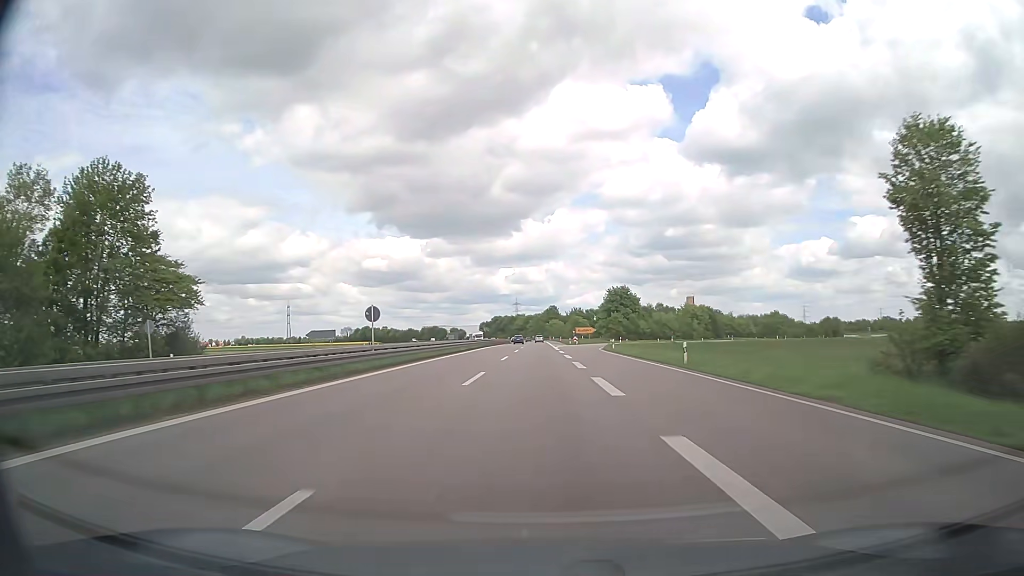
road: trunk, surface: asphalt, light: Day
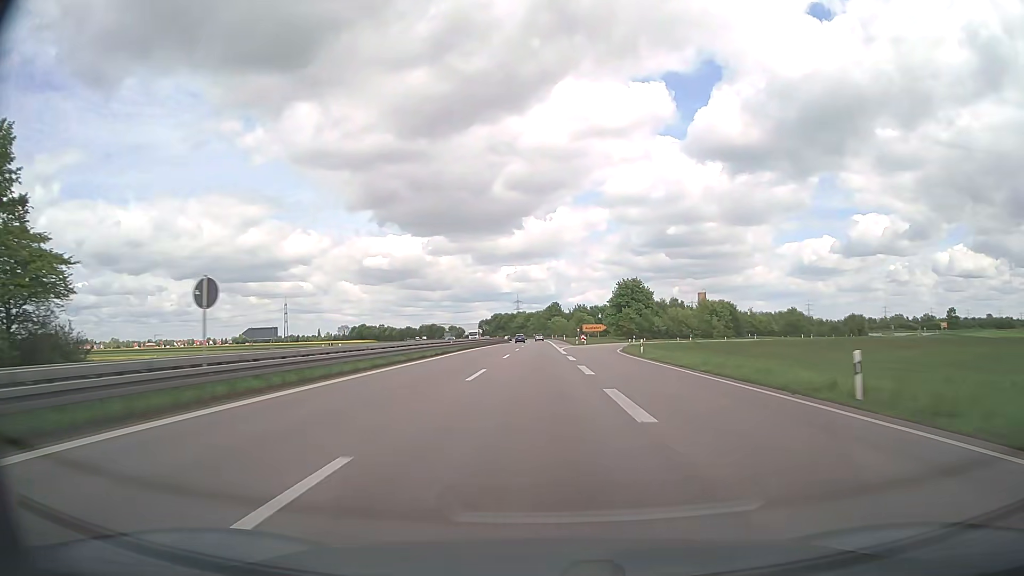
(0.0, +16.6) m; 0°
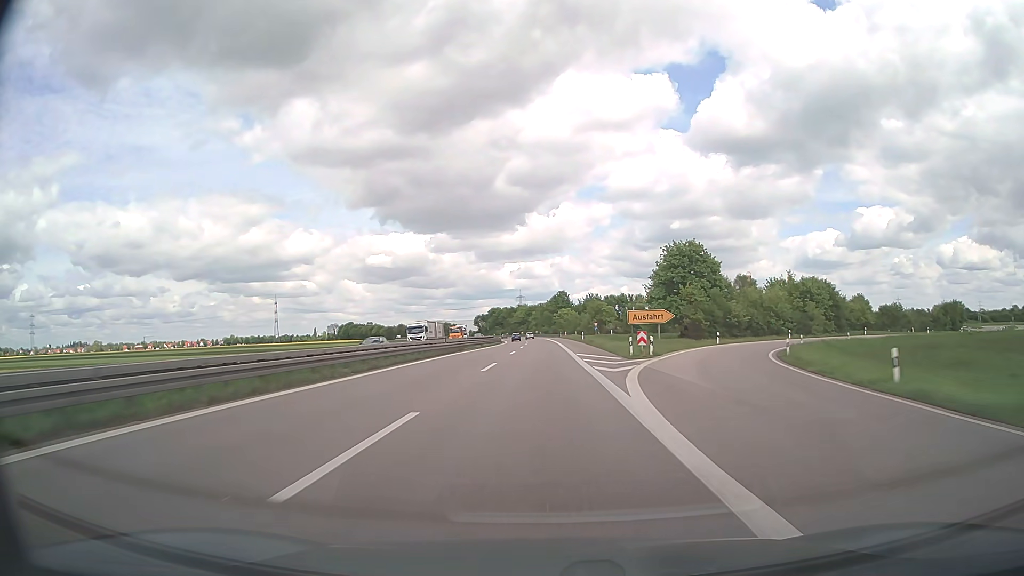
(-0.2, +50.0) m; 0°
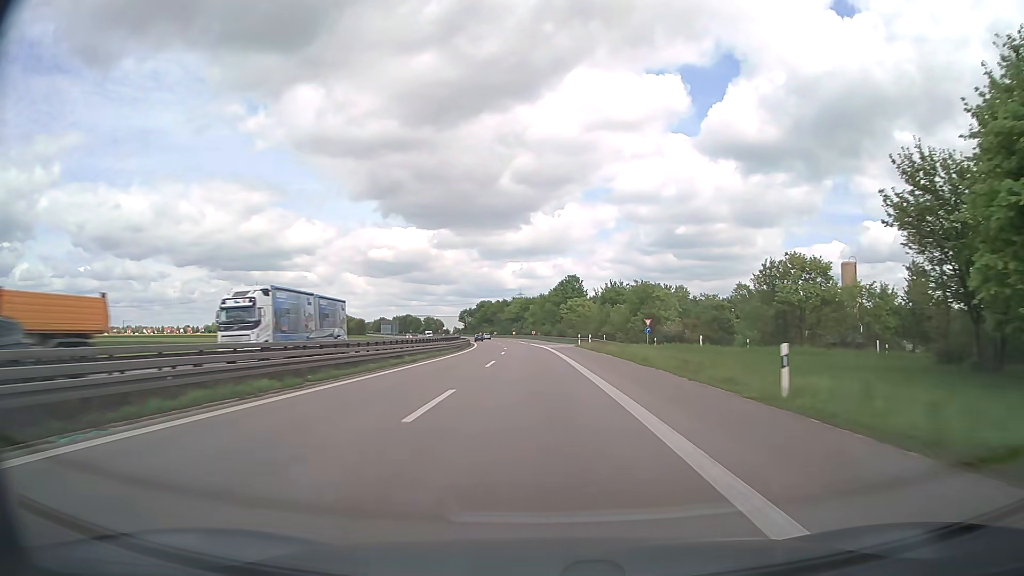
(-0.3, +67.1) m; 0°
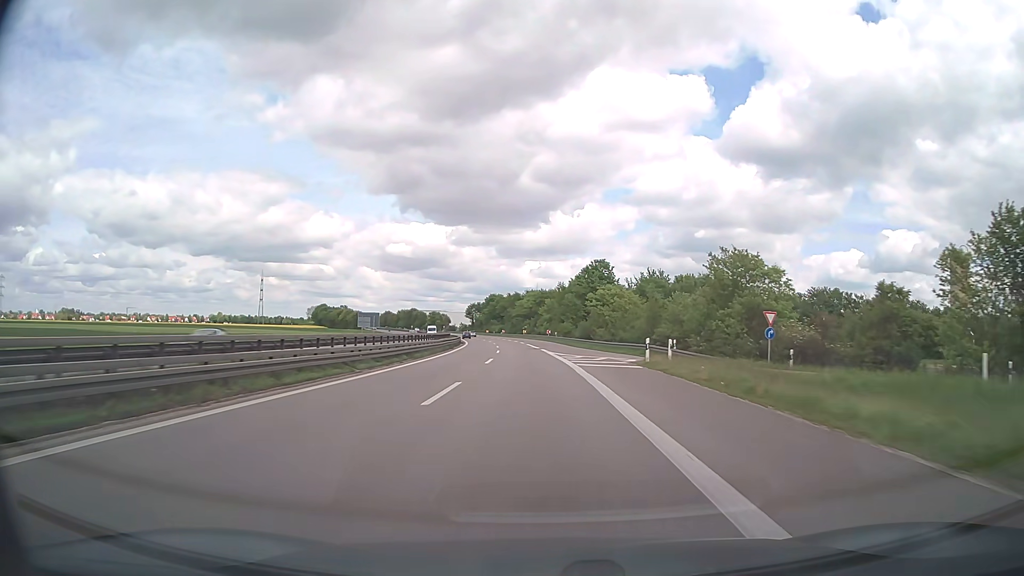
(-0.3, +33.7) m; -1°
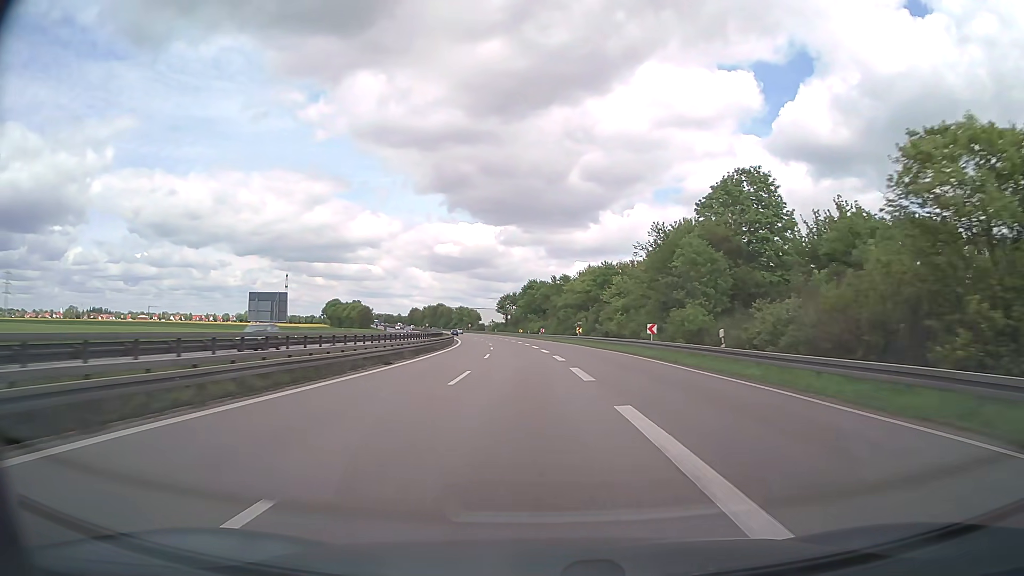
(-2.4, +67.8) m; -4°
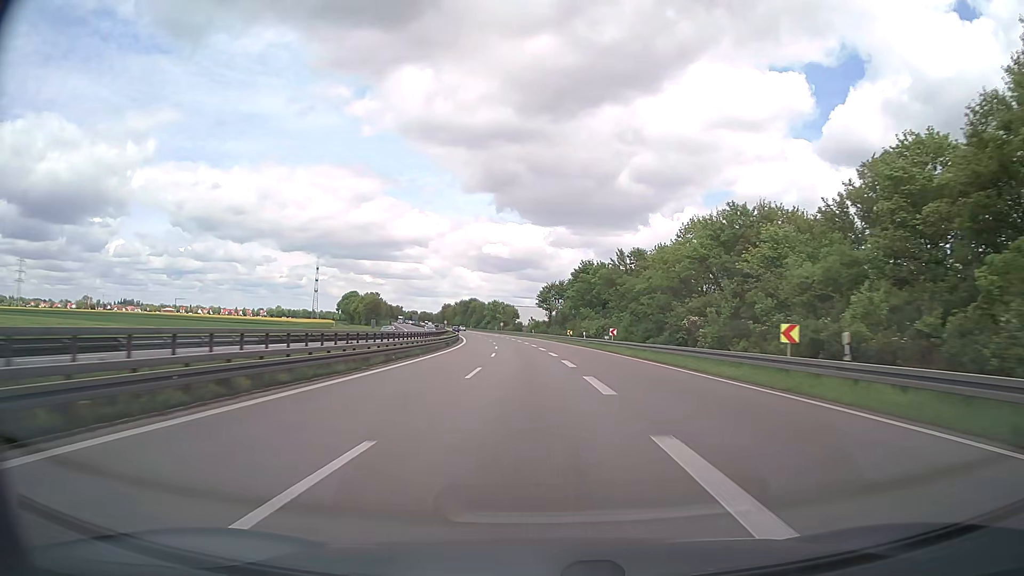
(-1.9, +51.2) m; -4°
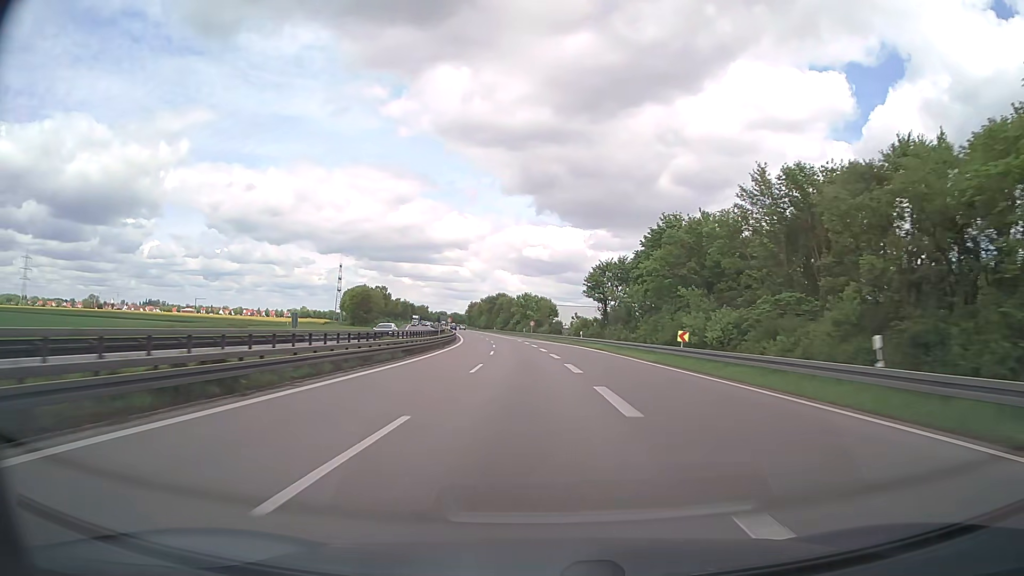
(-1.4, +51.7) m; -3°
(0, +10) (0, +20) (-1, +30) (-1, +40) (-1, +50) (-2, +60) (-3, +70) (-4, +80) (-5, +90) (-6, +100) m
